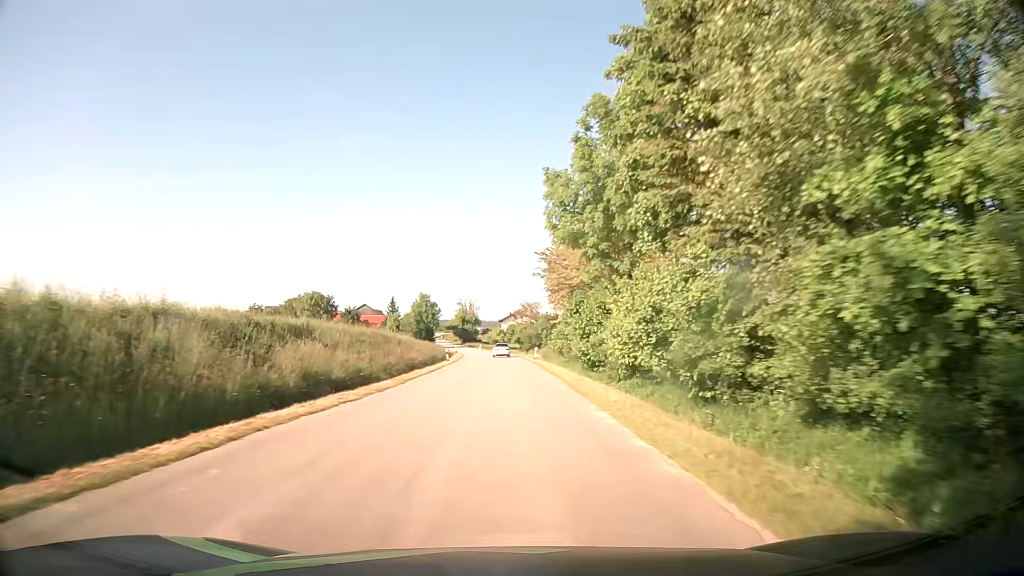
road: tertiary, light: Day
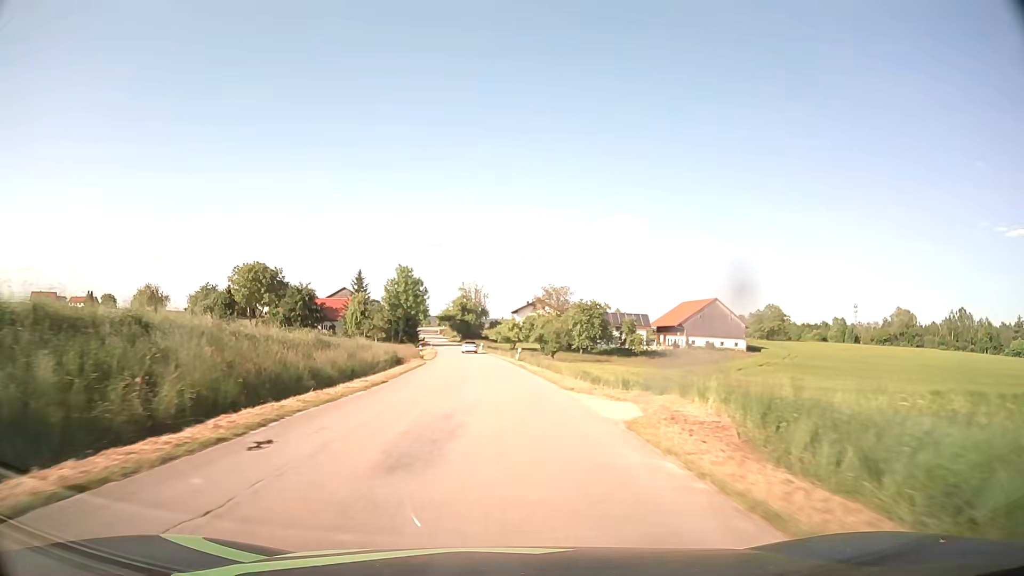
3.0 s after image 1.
(-0.3, +53.7) m; -1°
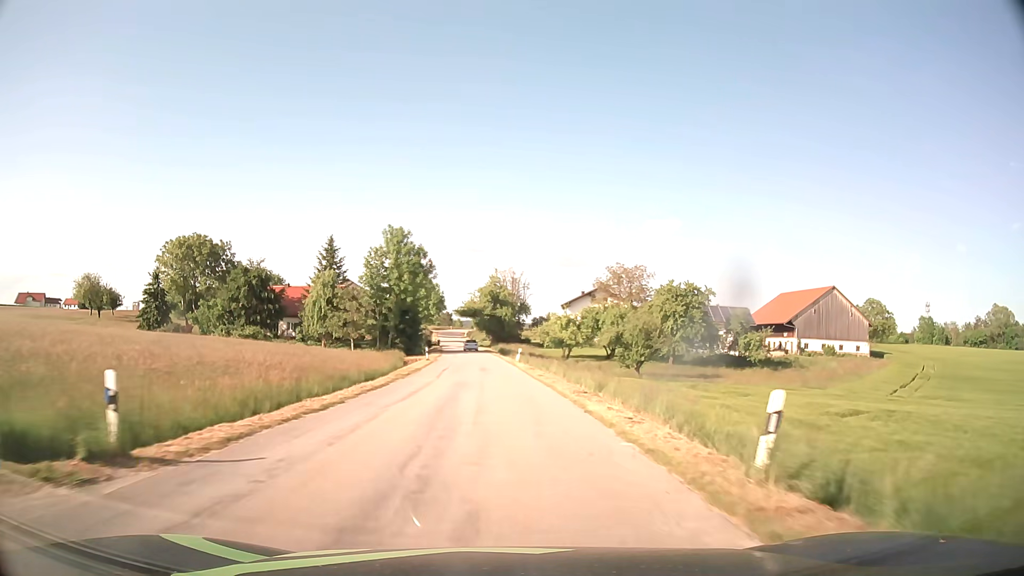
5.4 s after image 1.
(-1.2, +43.0) m; -3°
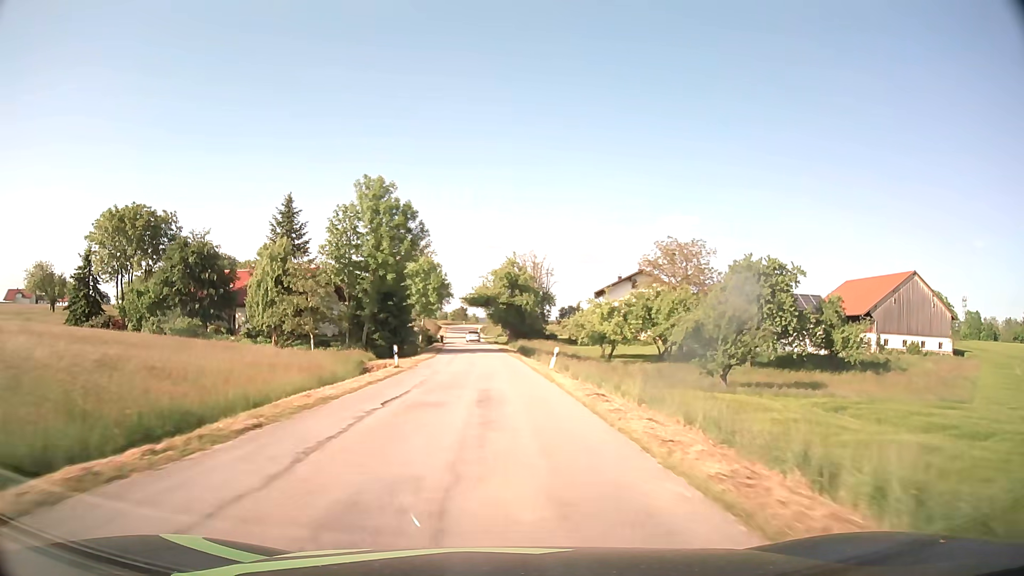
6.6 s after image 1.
(-0.3, +21.5) m; -1°
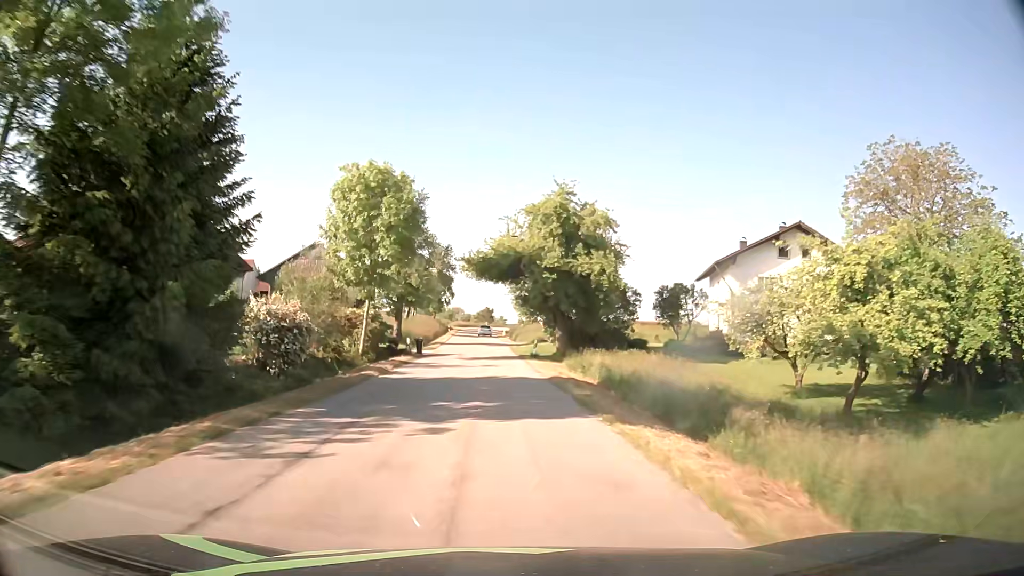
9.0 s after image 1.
(-1.0, +42.9) m; -3°
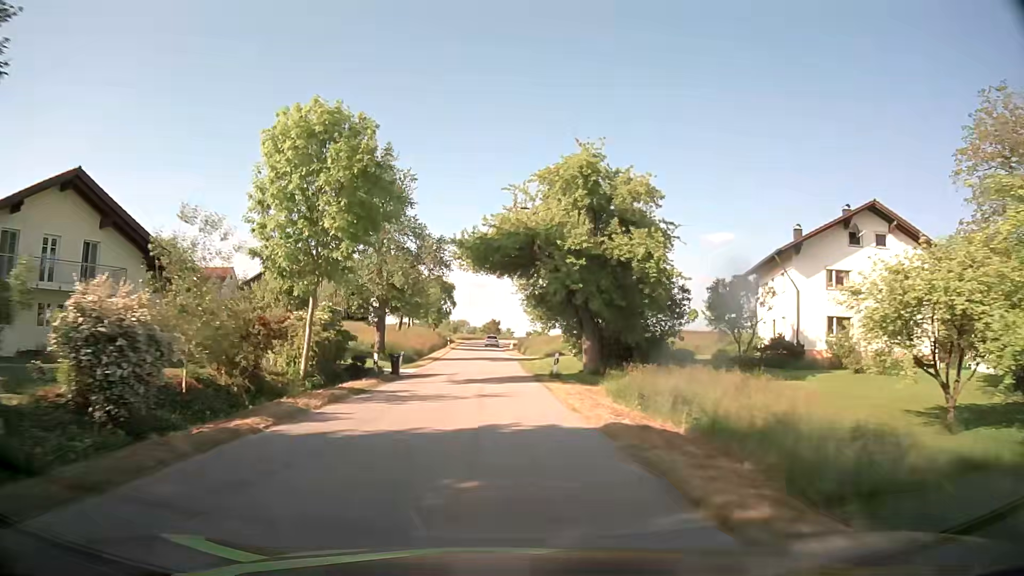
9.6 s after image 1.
(0.0, +10.7) m; 0°
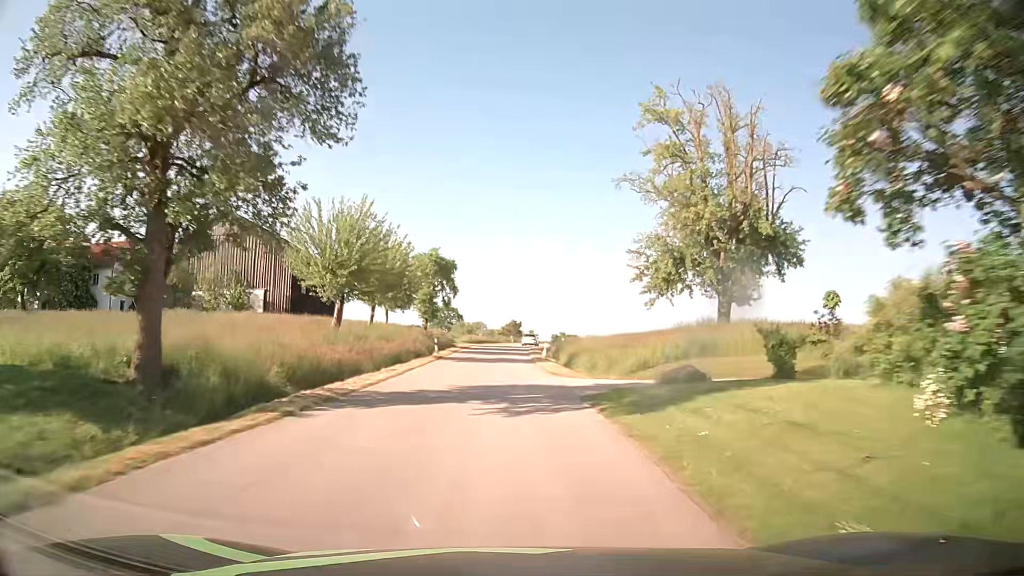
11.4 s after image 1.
(-0.7, +31.9) m; -2°
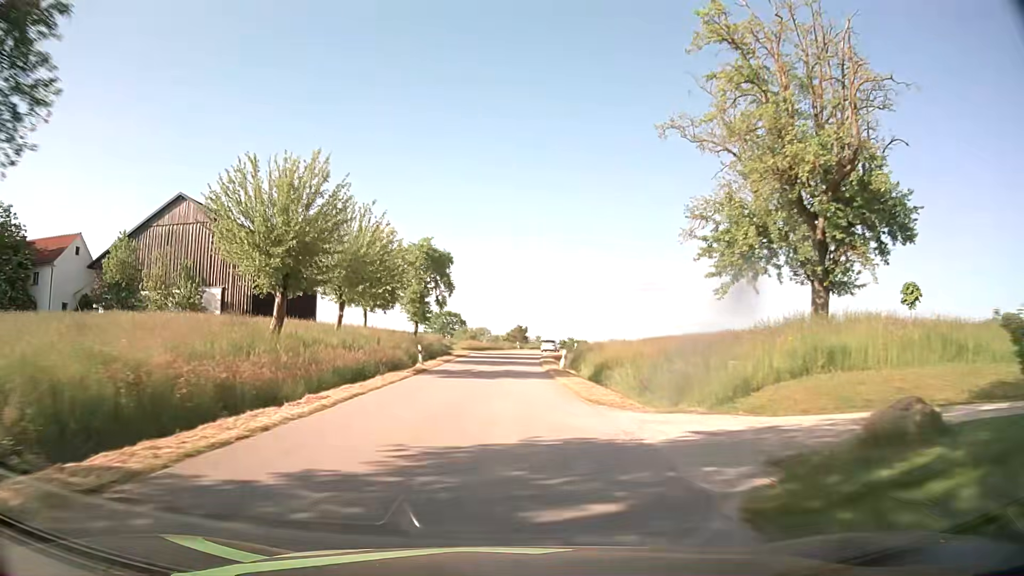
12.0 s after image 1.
(0.0, +10.6) m; -1°
(0, +10) (0, +20) (0, +30) (+1, +40) (+1, +50) (+2, +60) (+3, +70) (+5, +80) (+8, +89) (+11, +99) m
